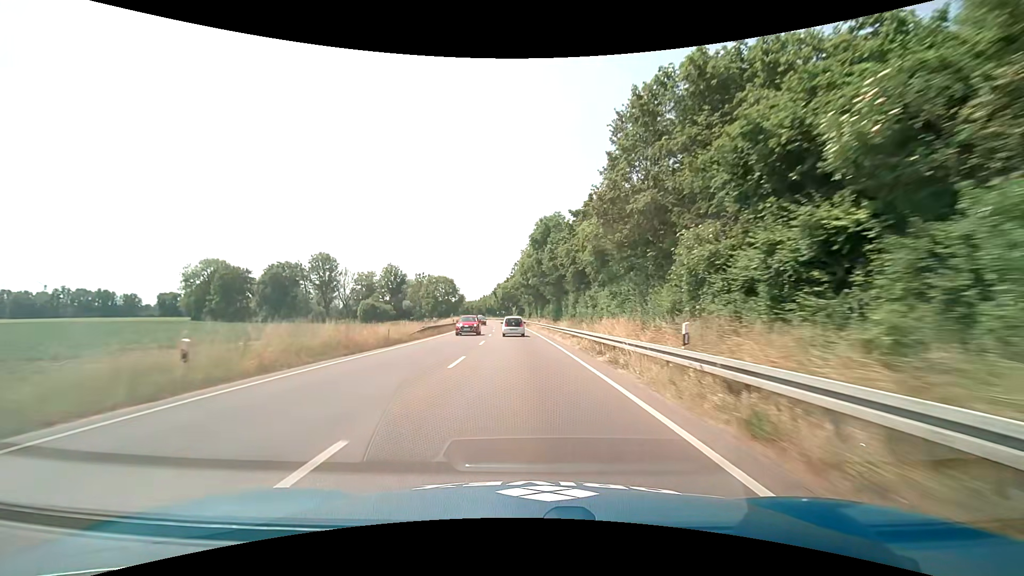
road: primary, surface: asphalt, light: Day
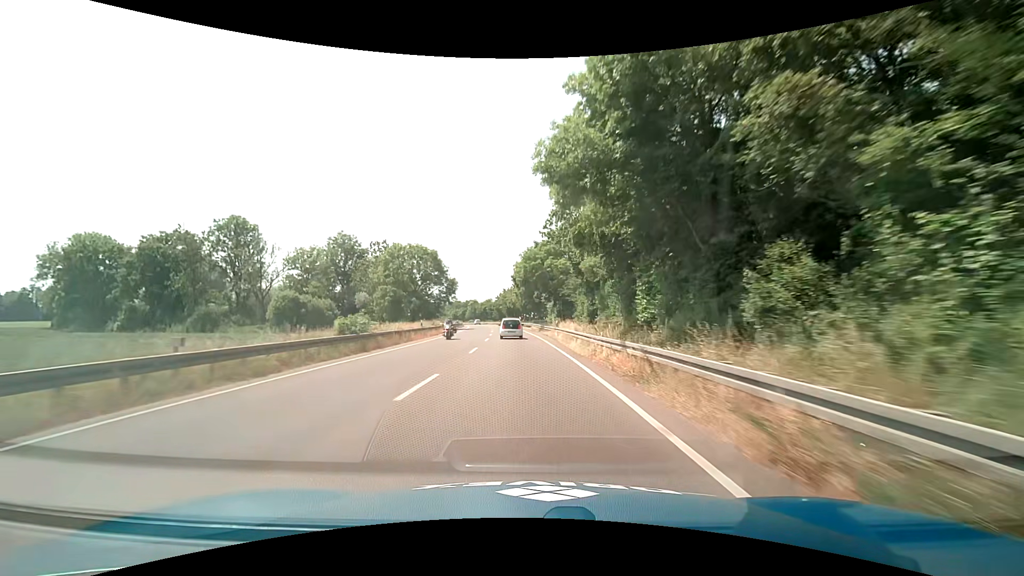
(-2.7, +65.1) m; -4°
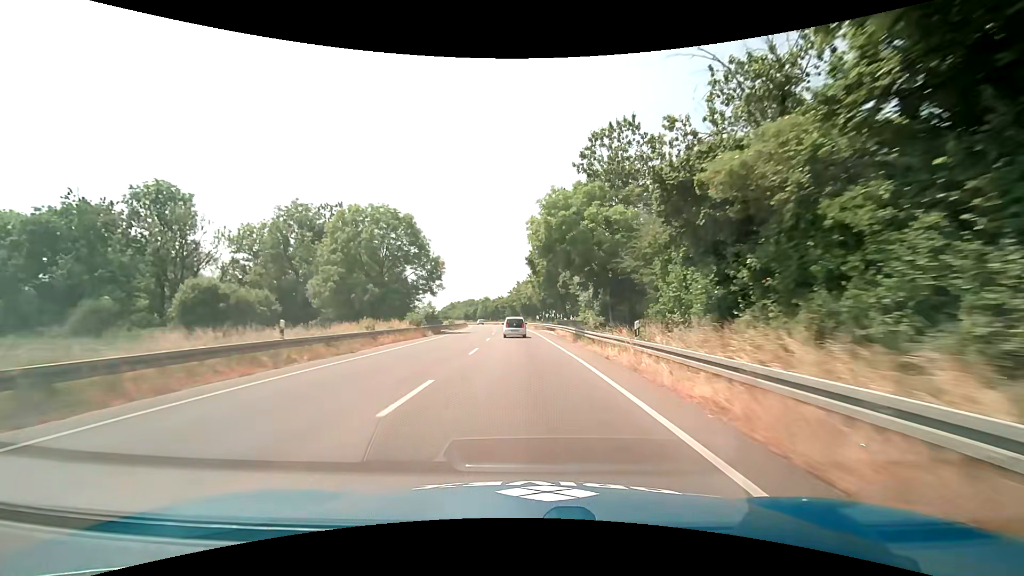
(-0.4, +25.5) m; -2°
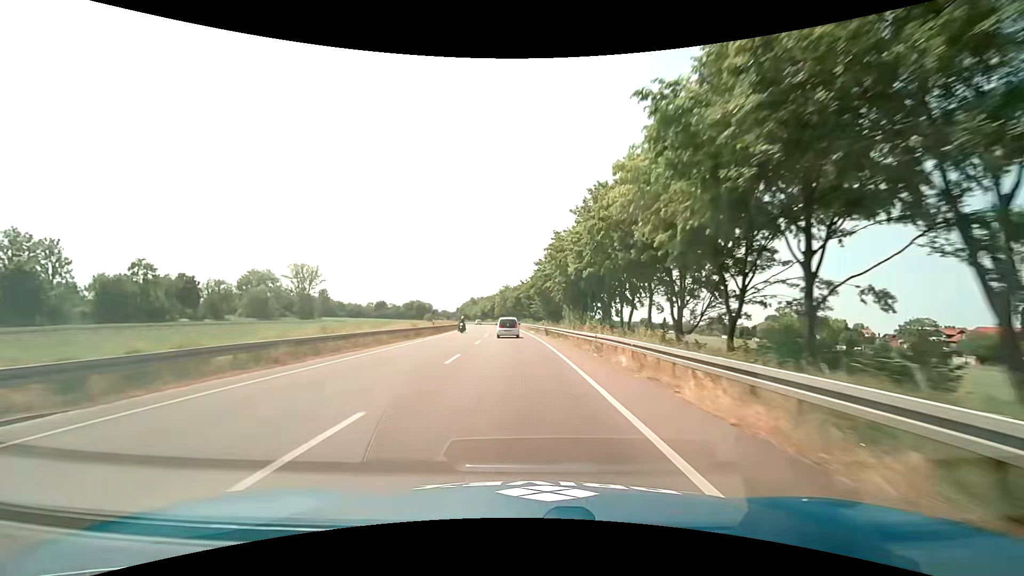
(-2.0, +63.8) m; -4°
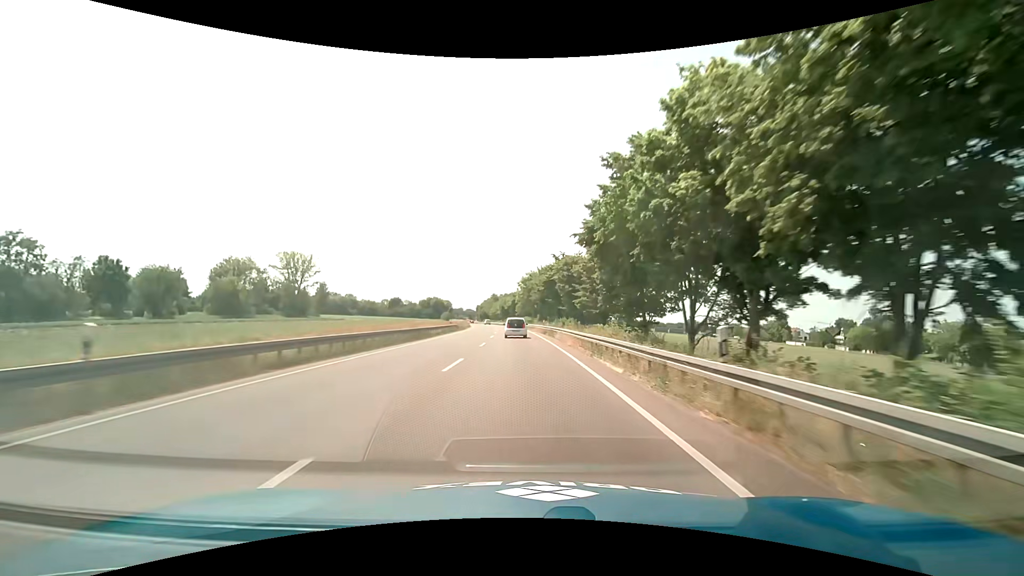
(-1.2, +38.6) m; -3°
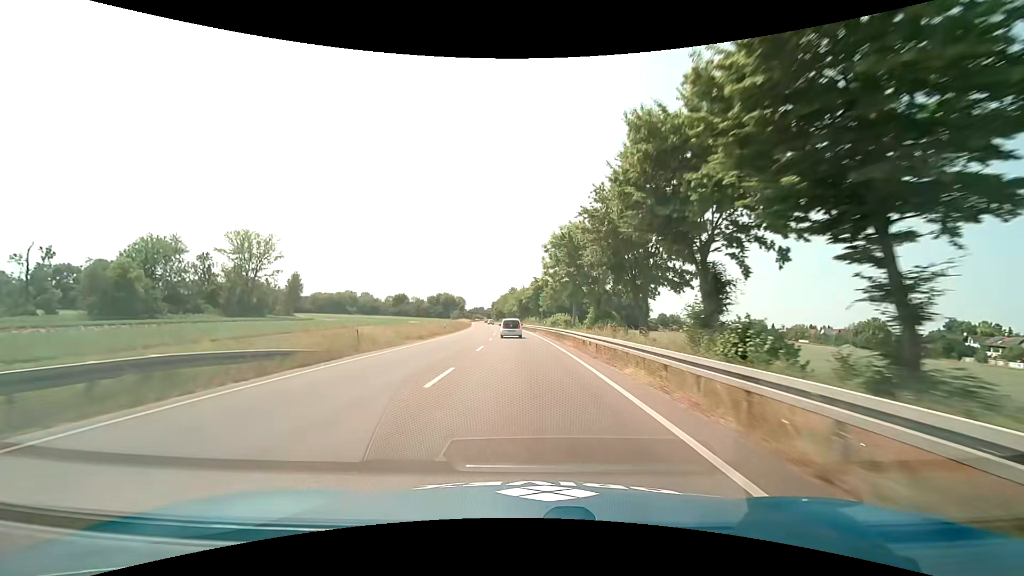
(-1.4, +50.9) m; -3°
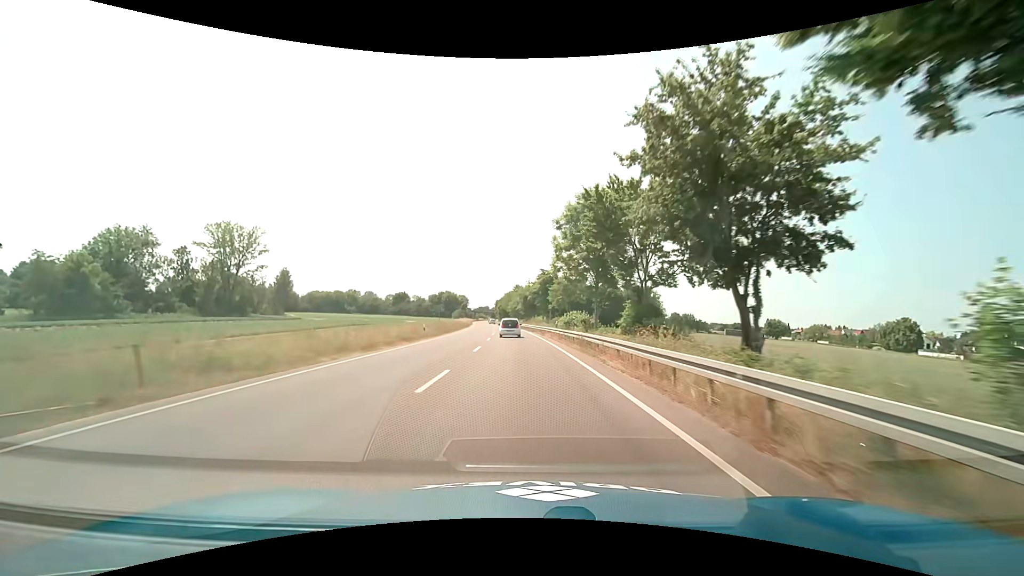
(-0.1, +12.6) m; 0°
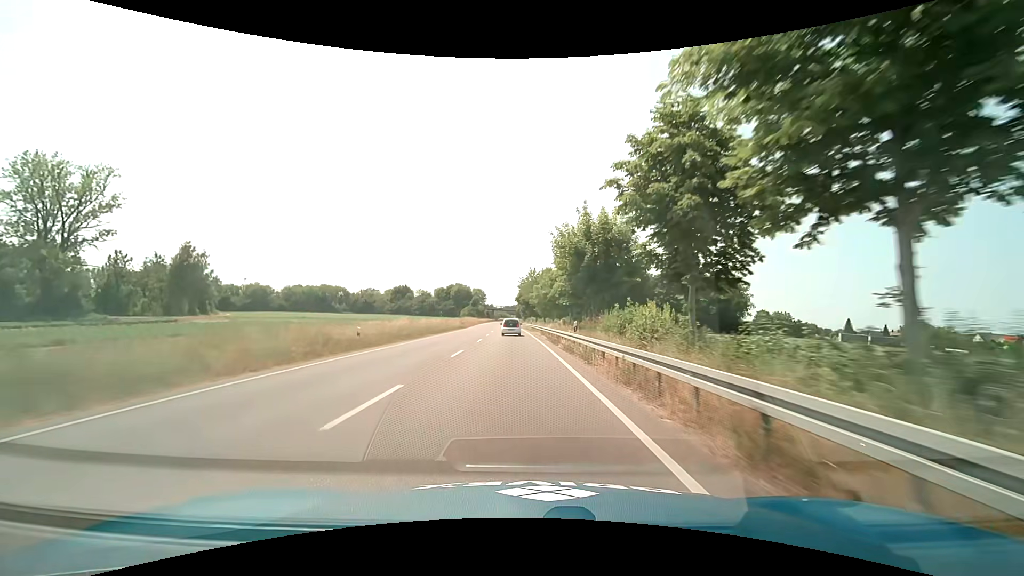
(-2.2, +63.0) m; -4°
(0, +10) (0, +20) (0, +30) (-1, +40) (-1, +50) (-1, +60) (-2, +70) (-2, +80) (-3, +90) (-3, +100) m
